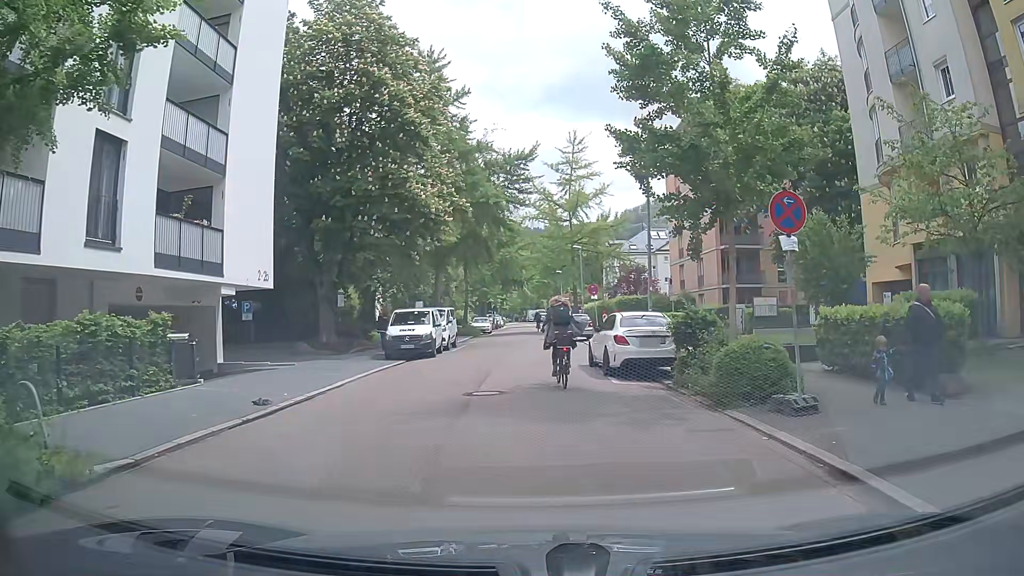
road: residential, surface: asphalt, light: Day
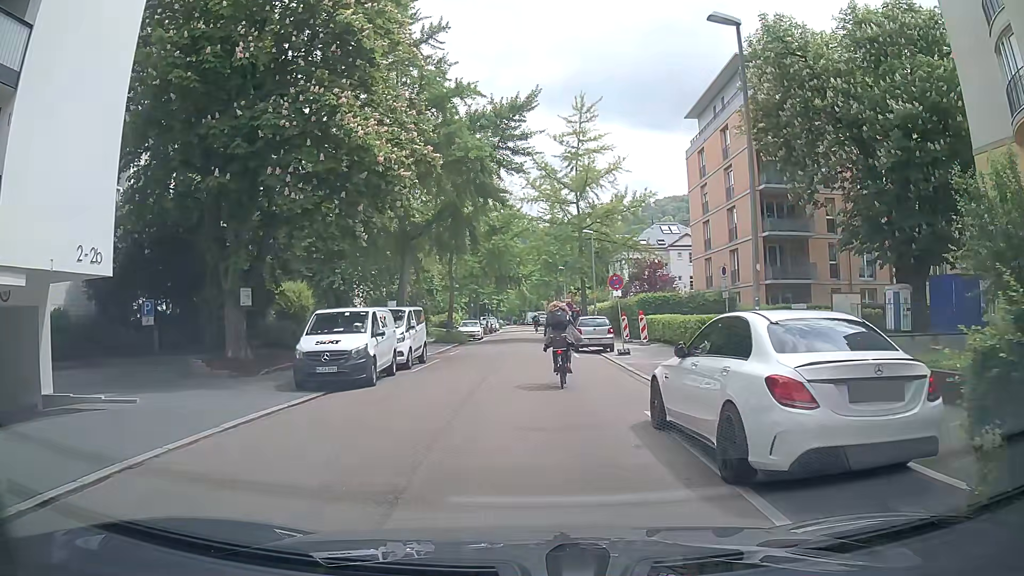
(-0.2, +9.8) m; +1°
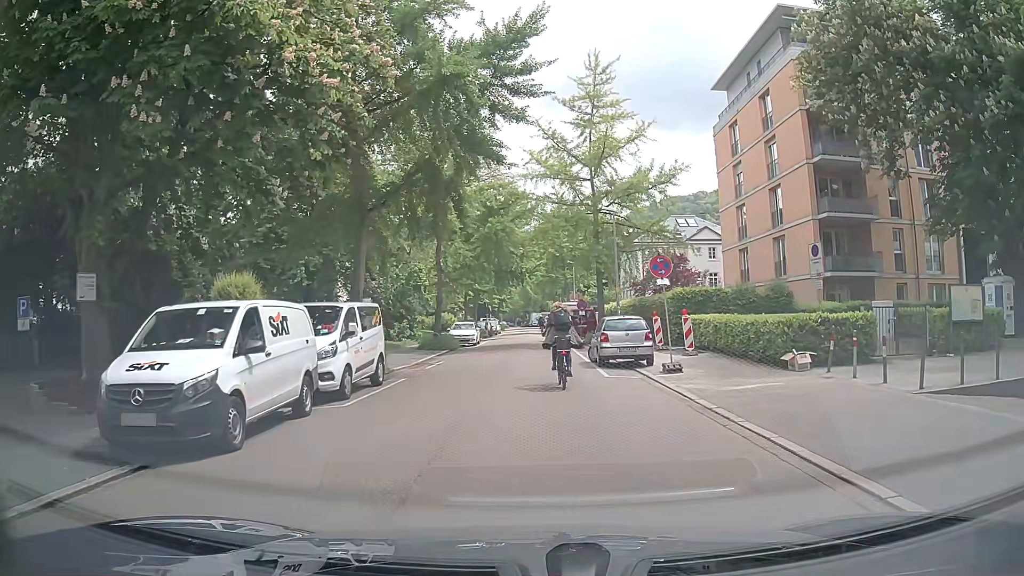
(-0.4, +8.0) m; -1°
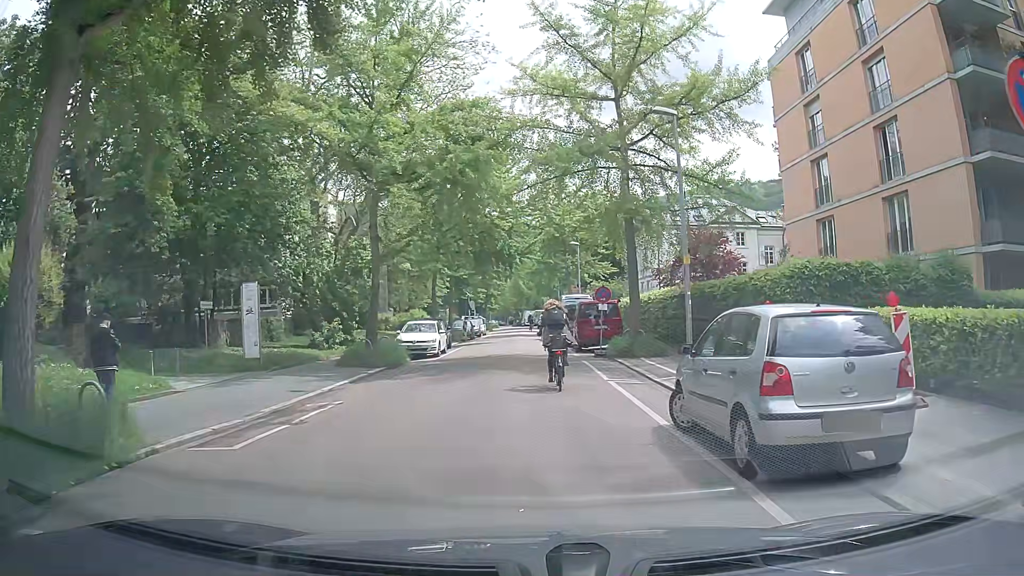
(-0.1, +14.0) m; 0°
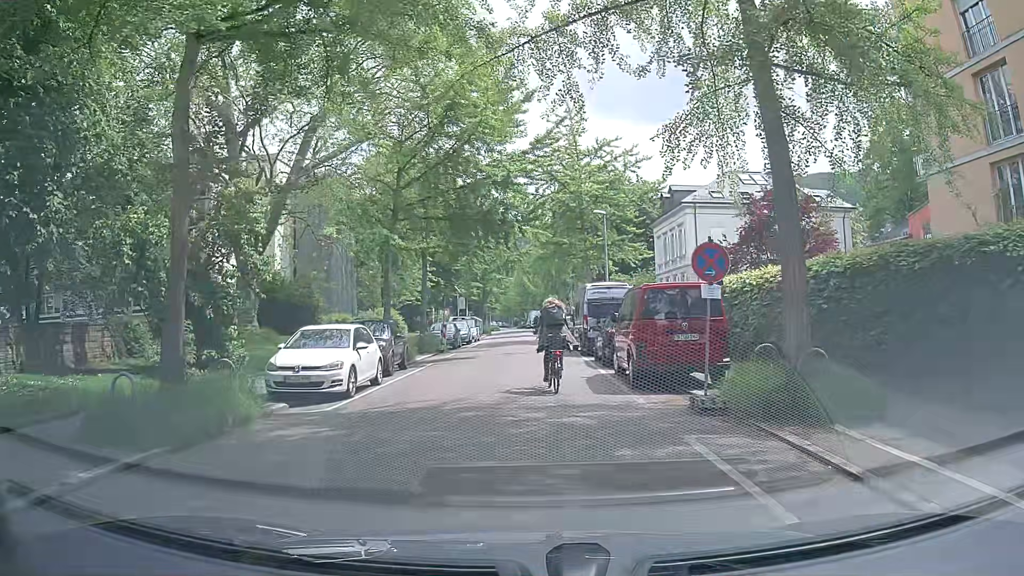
(-0.4, +13.7) m; -1°
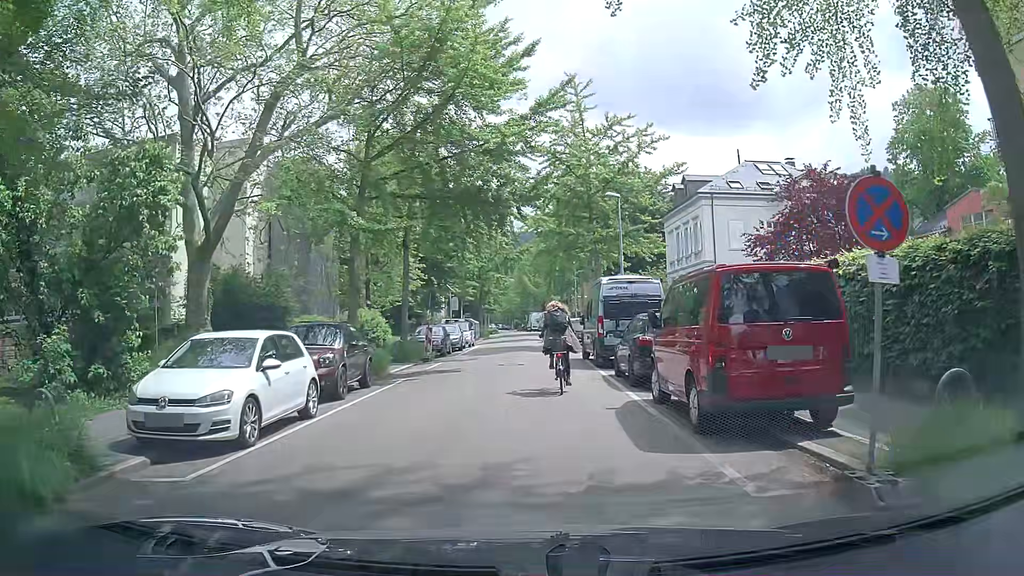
(0.0, +5.0) m; 0°
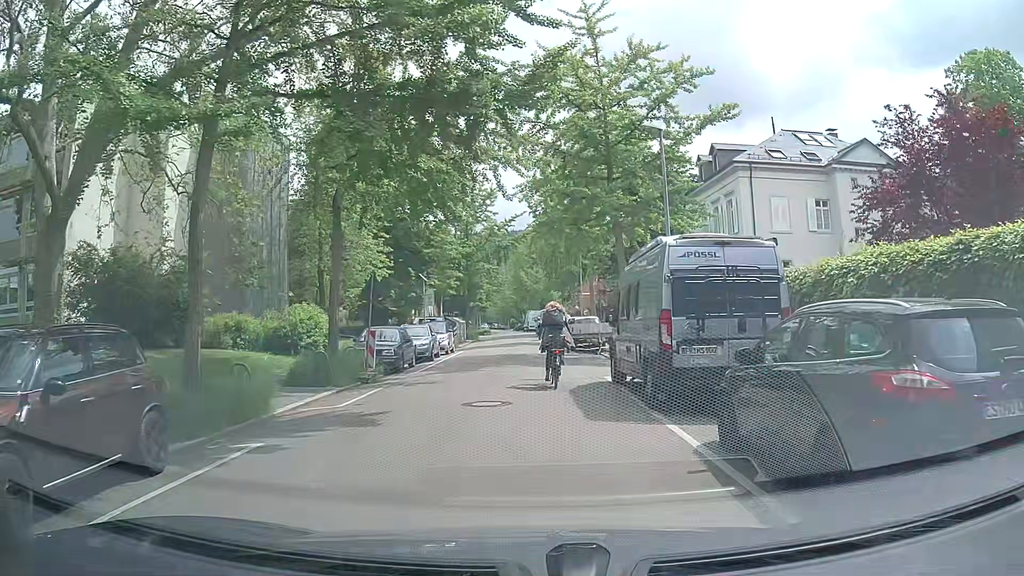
(+0.2, +9.7) m; 0°
